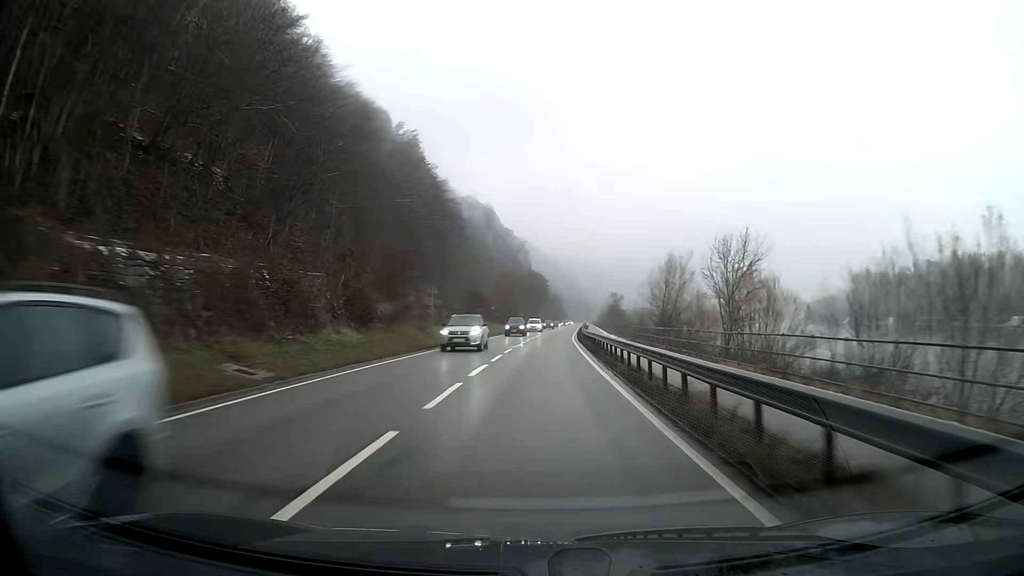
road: primary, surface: asphalt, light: Day
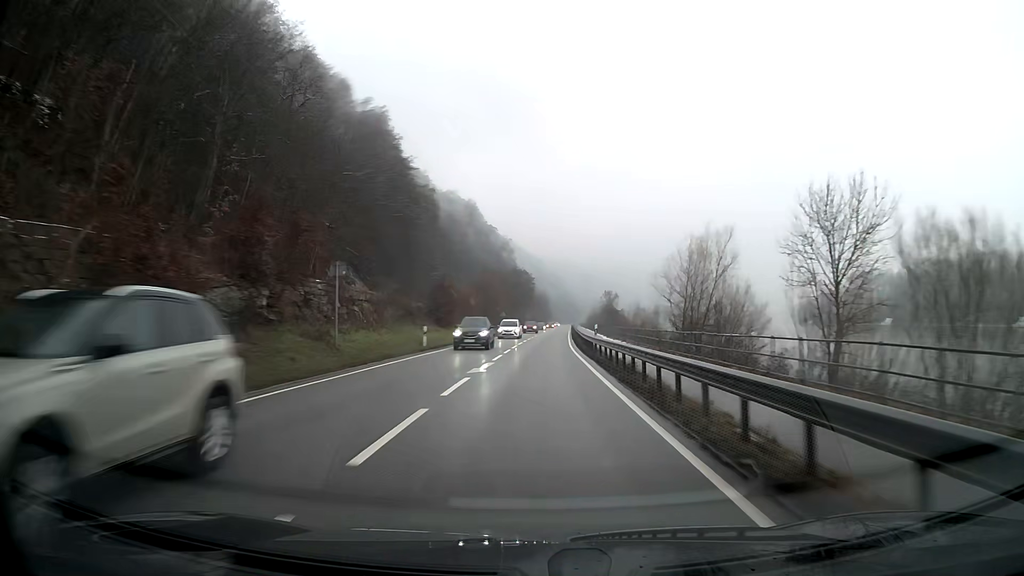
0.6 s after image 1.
(+0.2, +15.8) m; +1°
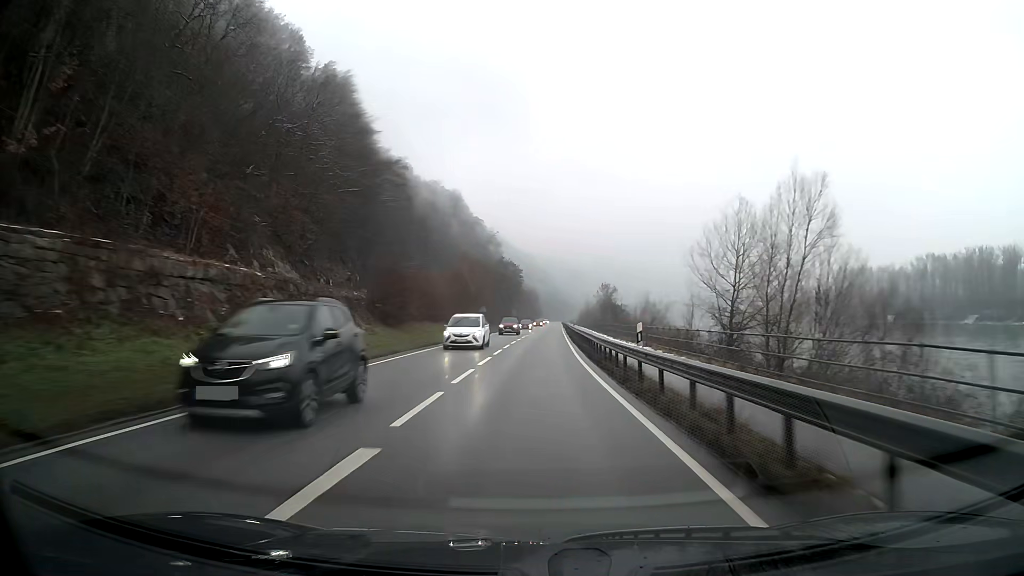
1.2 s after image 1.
(+0.1, +15.8) m; +1°
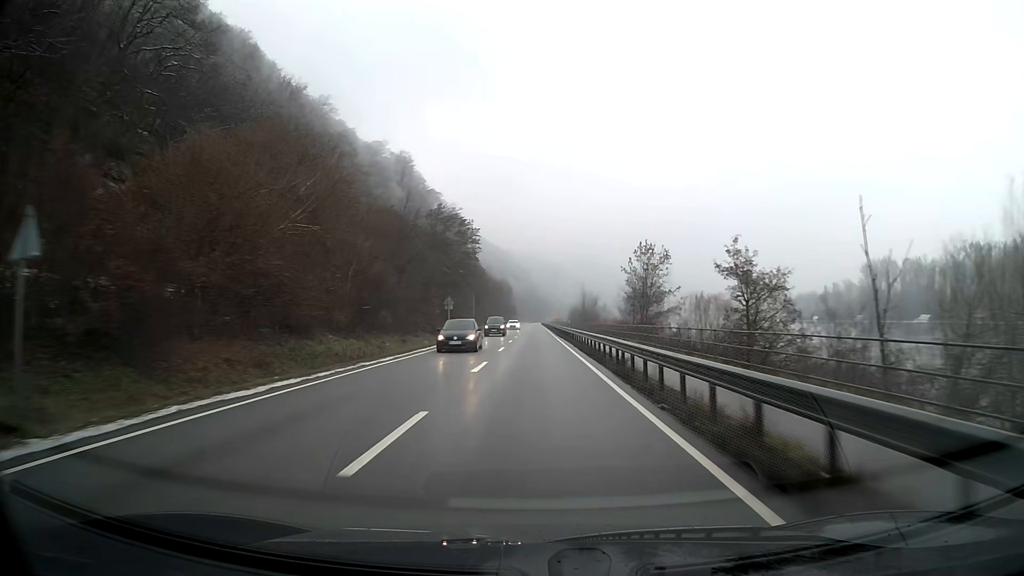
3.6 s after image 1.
(+1.1, +63.3) m; +2°
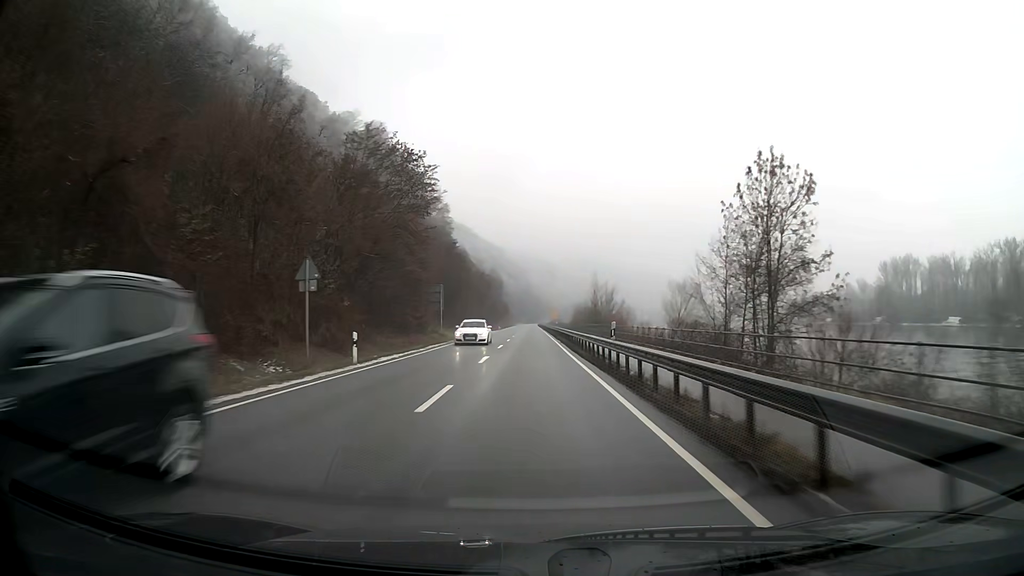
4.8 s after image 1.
(+0.1, +31.7) m; 0°
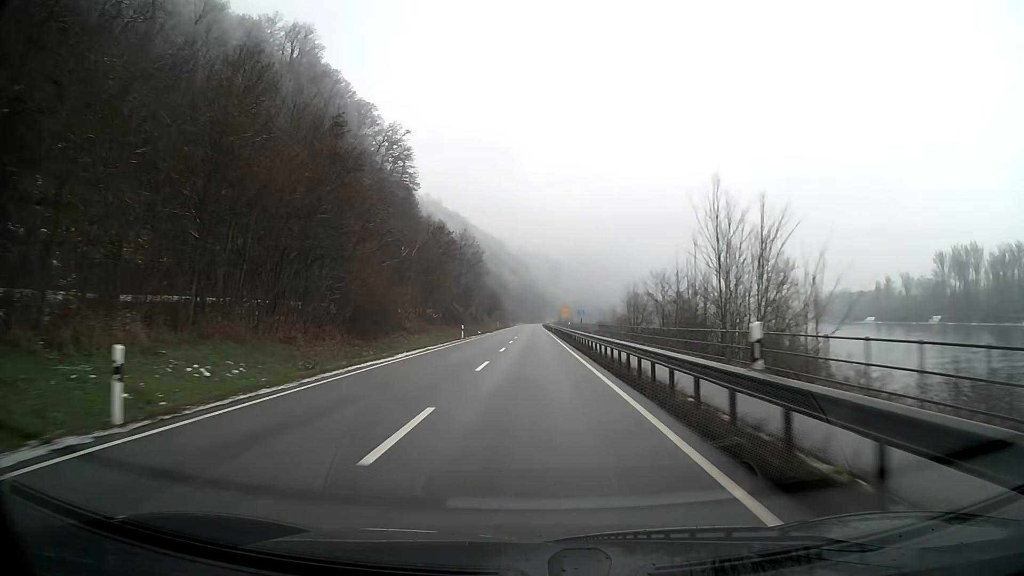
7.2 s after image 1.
(-0.2, +63.4) m; 0°
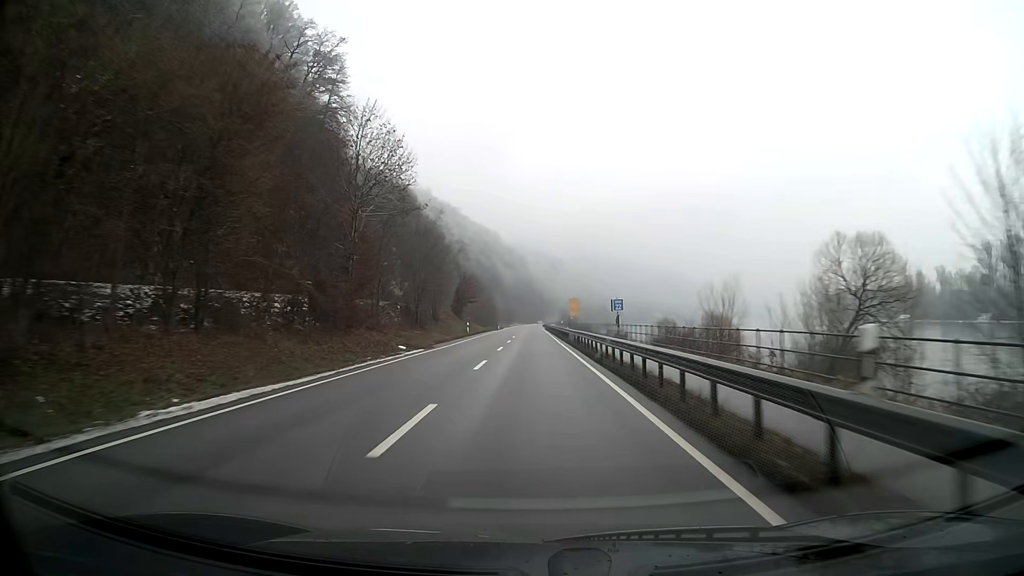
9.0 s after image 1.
(0.0, +47.5) m; 0°
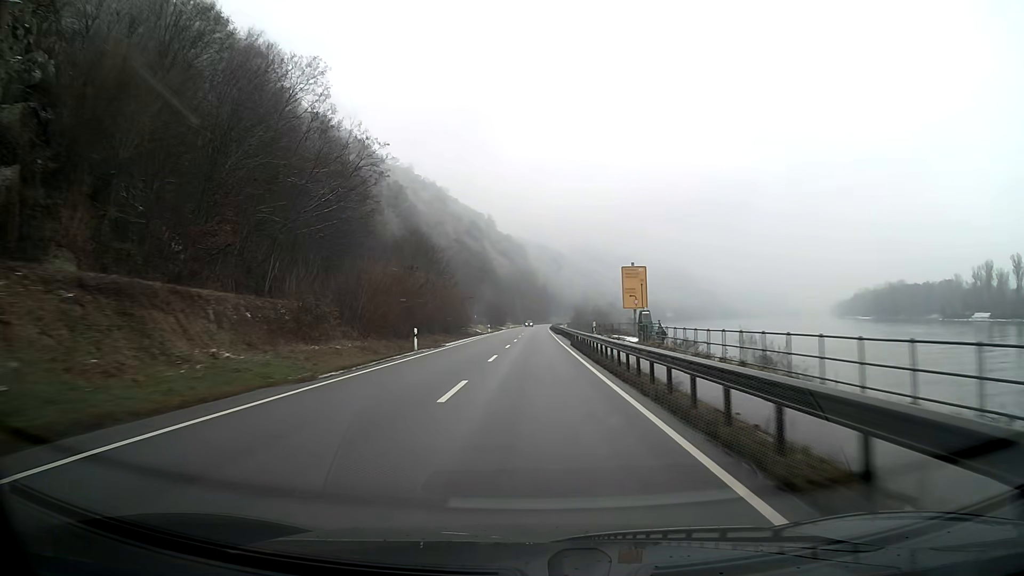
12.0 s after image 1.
(-0.1, +79.2) m; 0°
(0, +10) (0, +20) (0, +30) (0, +40) (0, +50) (0, +60) (0, +70) (0, +80) (0, +90) (0, +100) m
